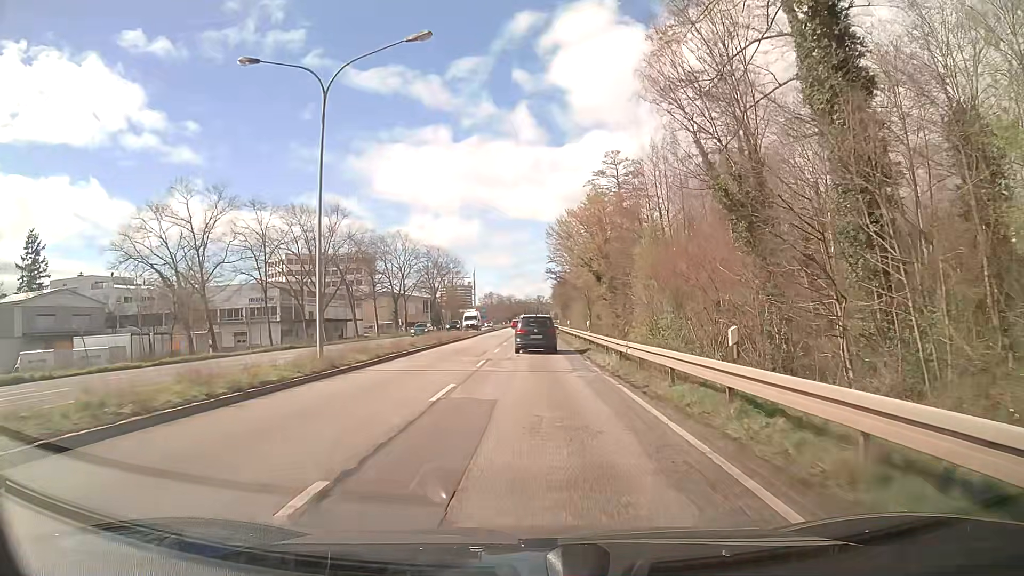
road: primary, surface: asphalt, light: Day
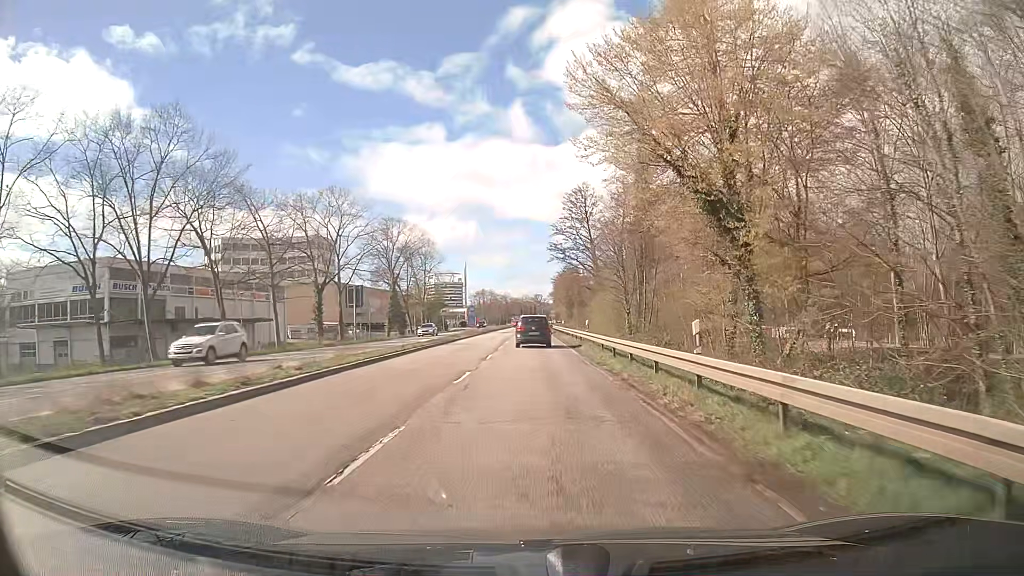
(+0.1, +42.3) m; 0°
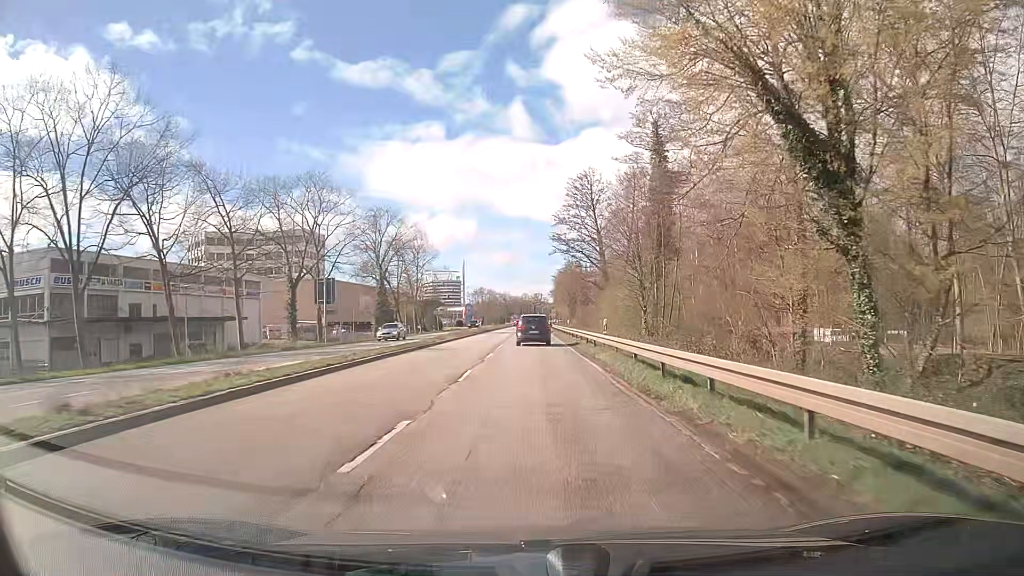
(0.0, +8.8) m; 0°
(0, +10) (0, +20) (0, +30) (0, +40) (0, +50) (0, +60) (0, +70) (0, +80) (0, +90) (0, +100) m
